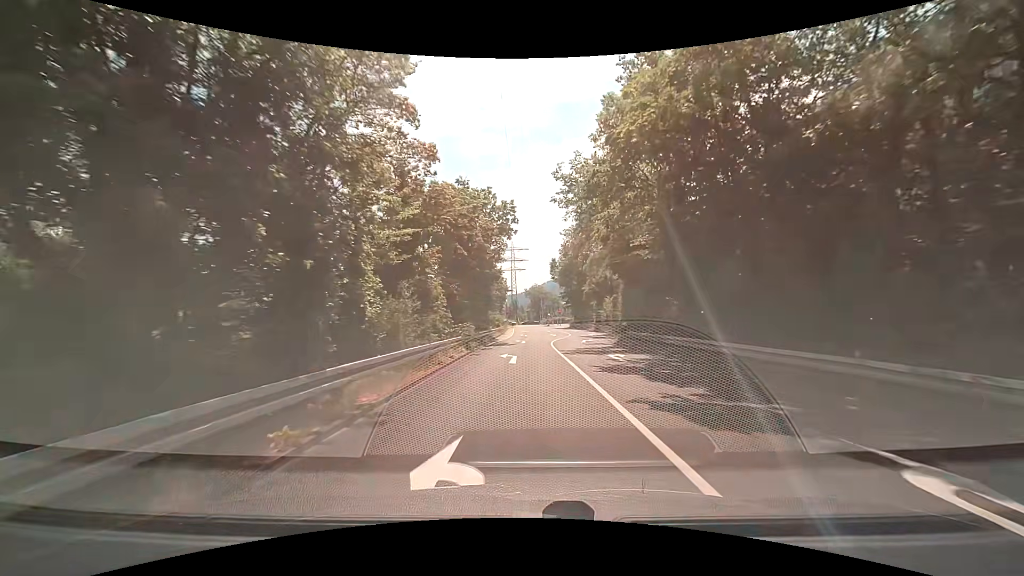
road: trunk_link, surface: asphalt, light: Day
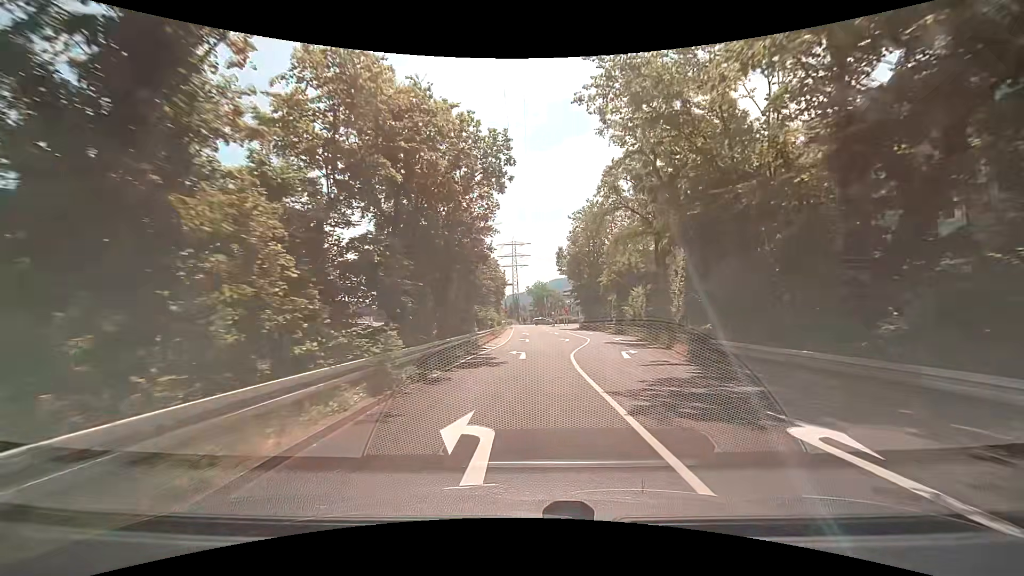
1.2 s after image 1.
(-0.1, +13.4) m; -1°
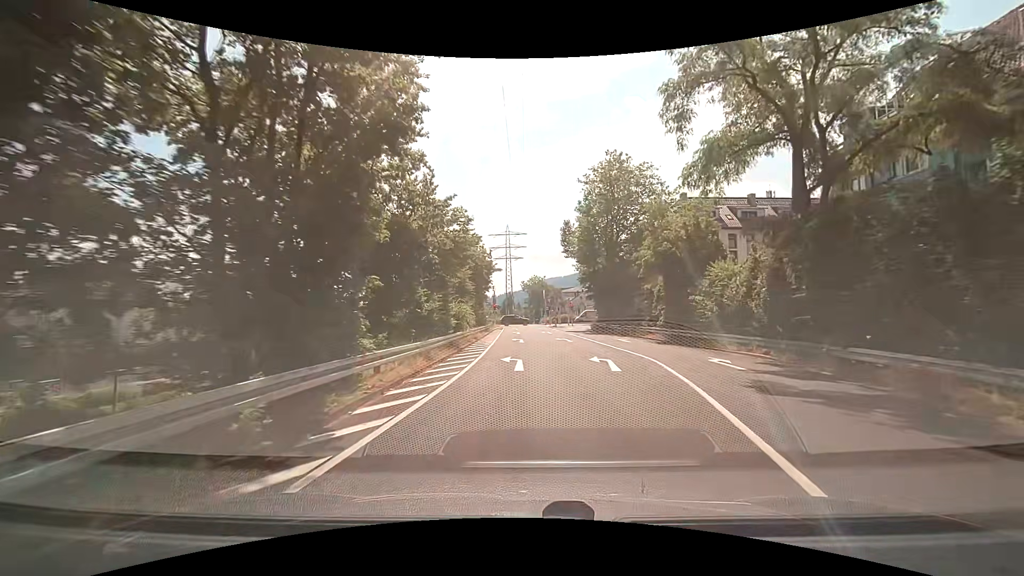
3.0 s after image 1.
(0.0, +19.5) m; +1°
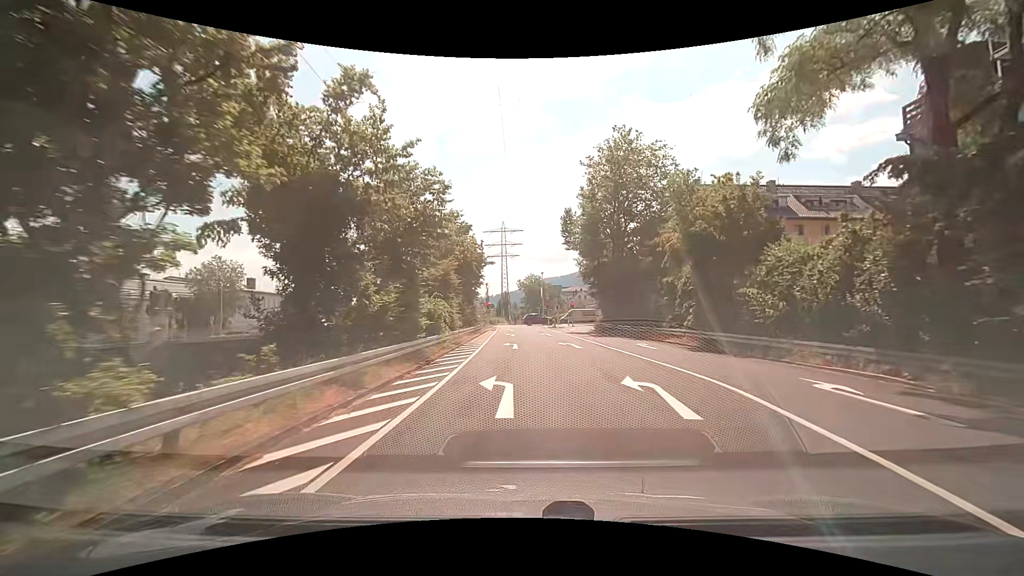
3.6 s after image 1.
(0.0, +6.3) m; +1°
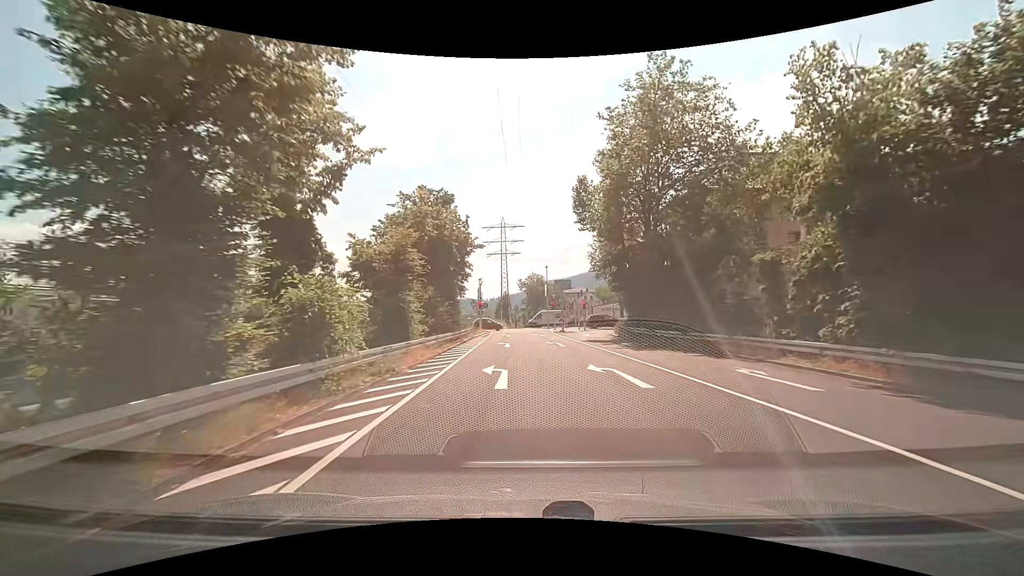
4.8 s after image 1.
(-0.2, +12.2) m; 0°
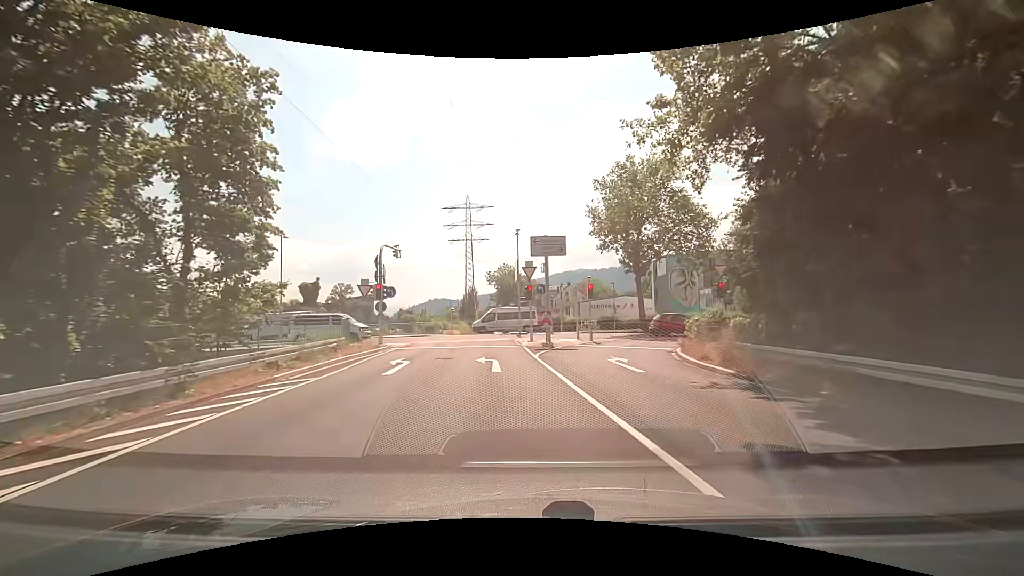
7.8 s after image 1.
(+0.7, +27.0) m; +2°
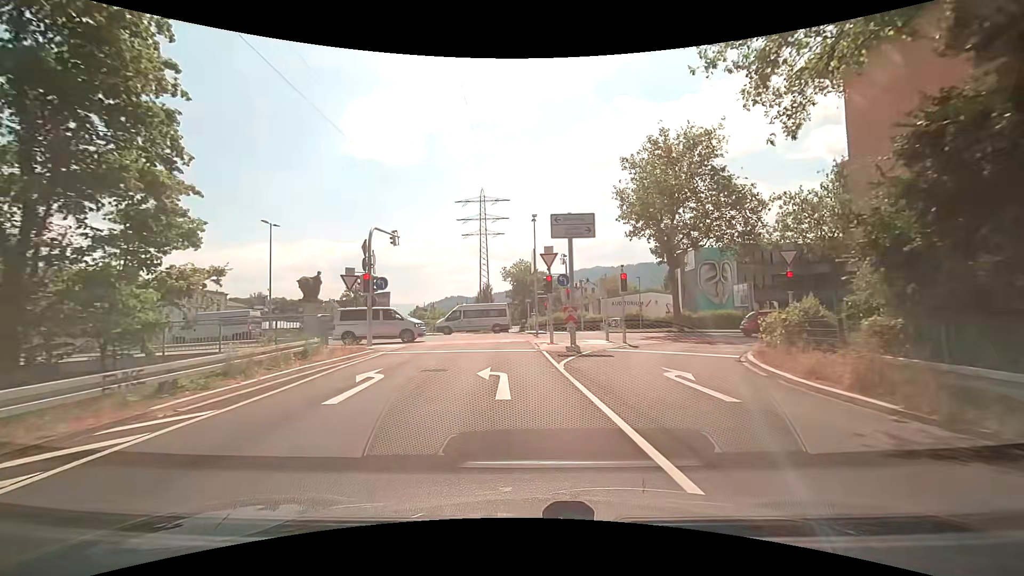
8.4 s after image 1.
(-0.1, +4.6) m; -3°
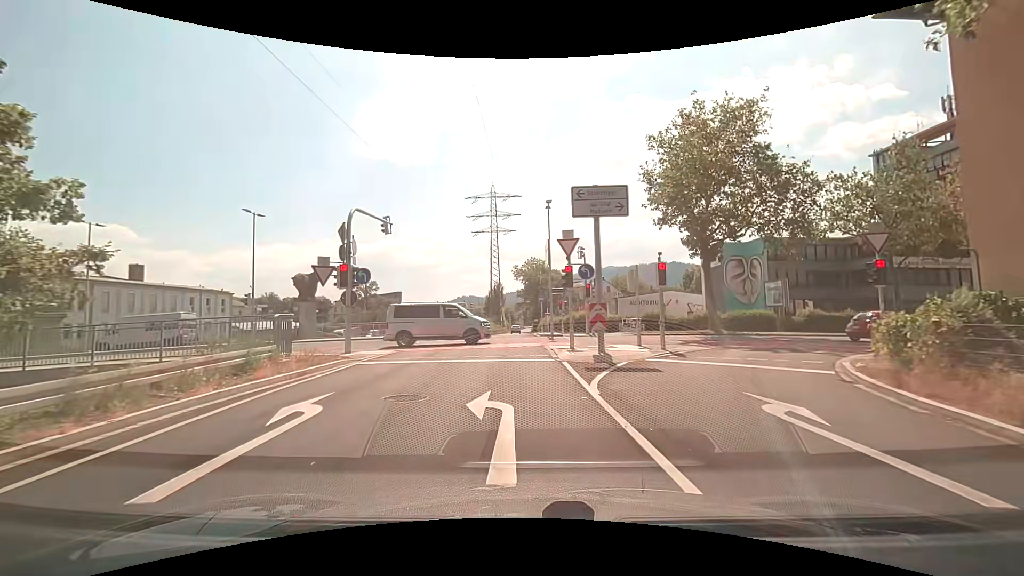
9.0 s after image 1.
(0.0, +4.1) m; 0°
